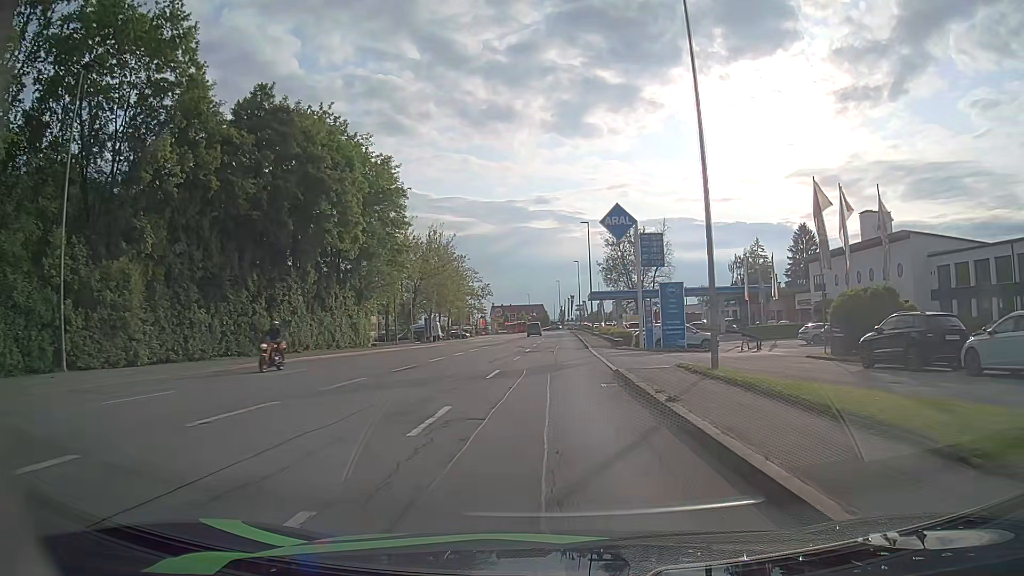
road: tertiary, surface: asphalt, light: Day
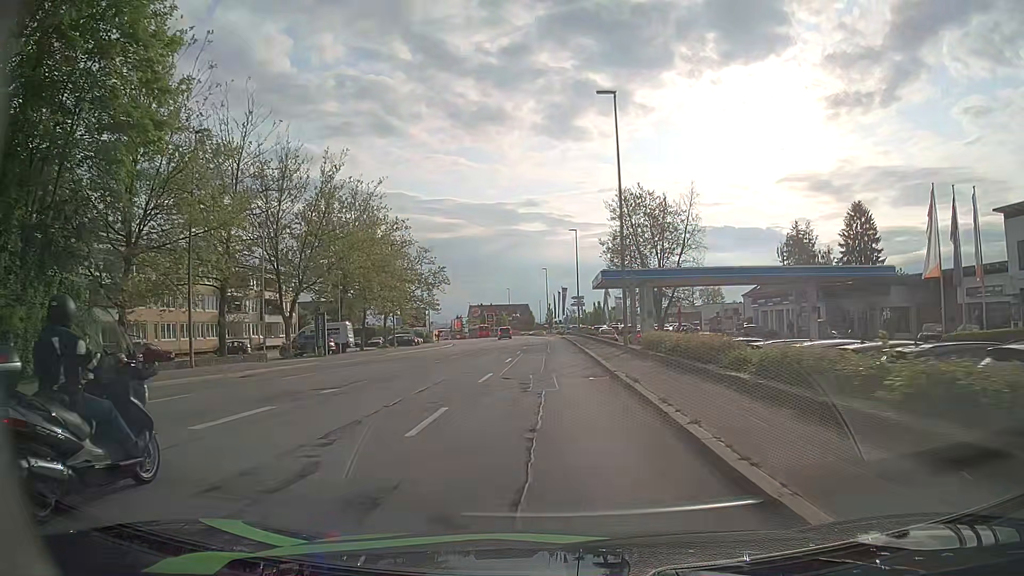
(+0.7, +35.4) m; +2°
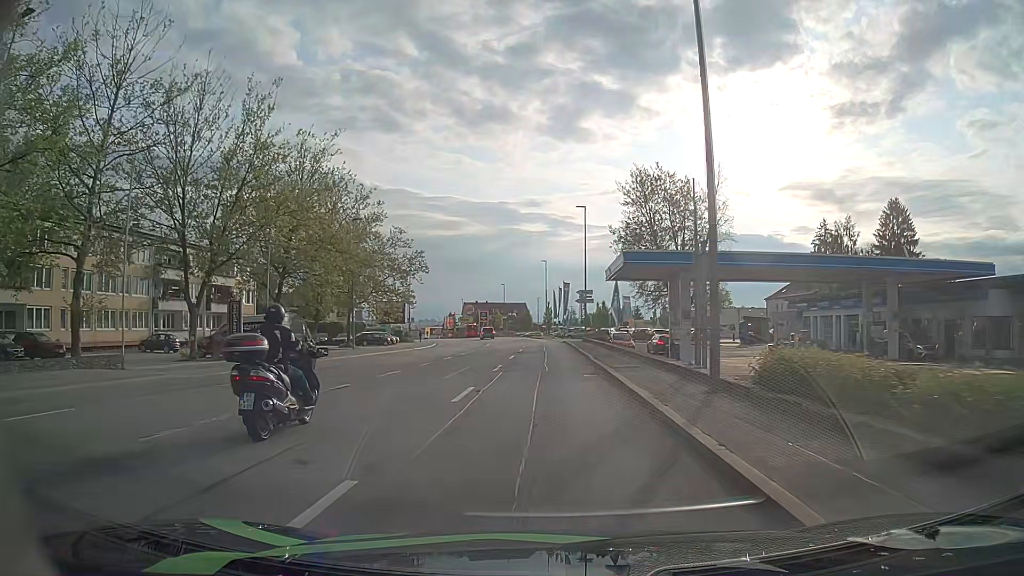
(0.0, +13.8) m; 0°
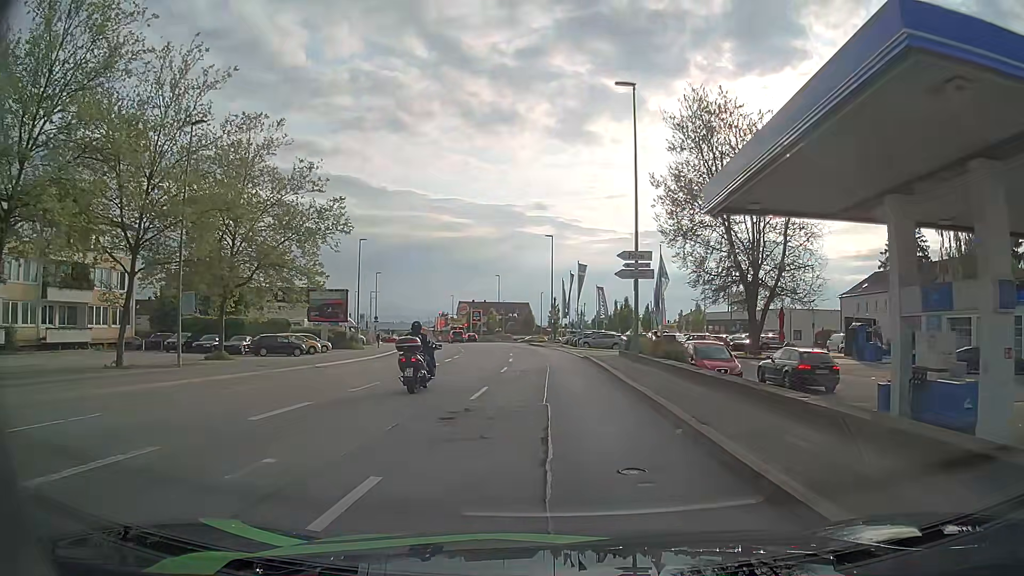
(-0.2, +27.2) m; -1°
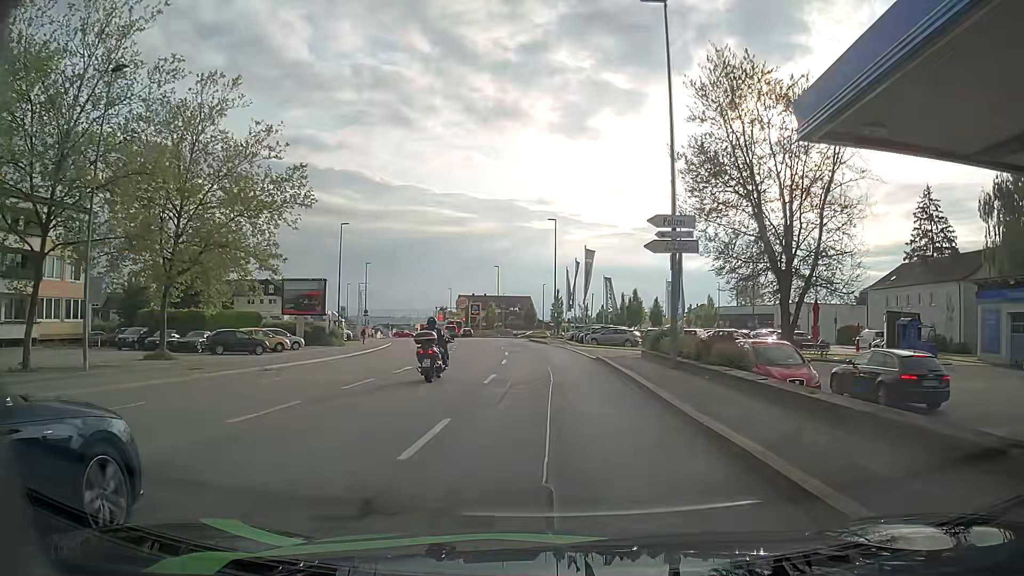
(0.0, +6.8) m; 0°
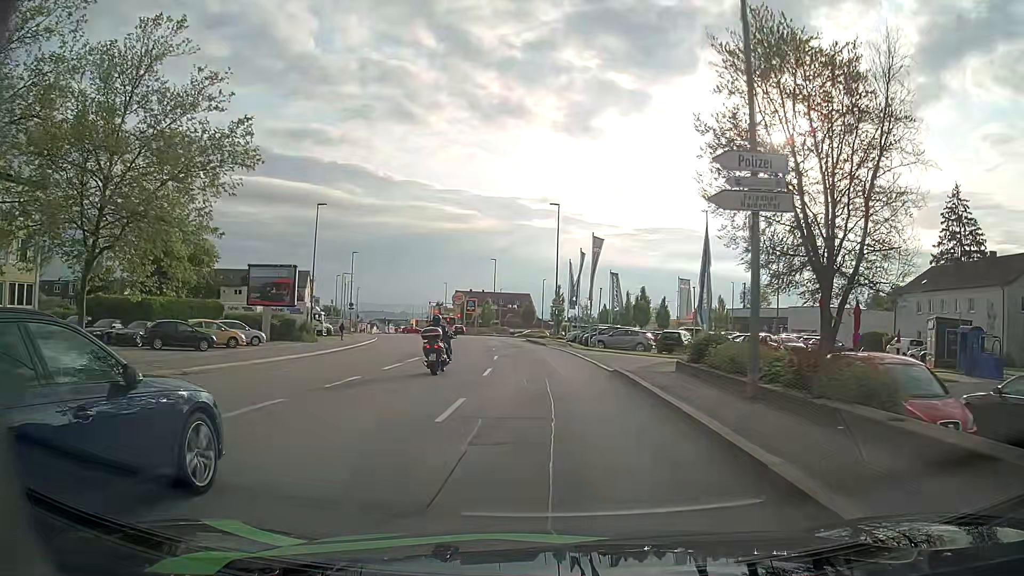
(0.0, +6.7) m; 0°
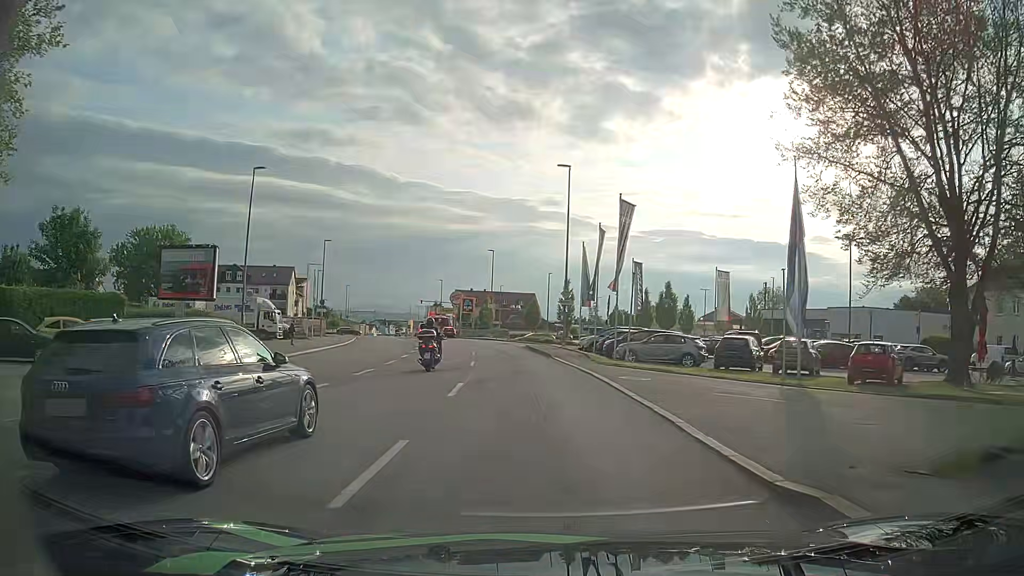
(-0.1, +12.9) m; 0°
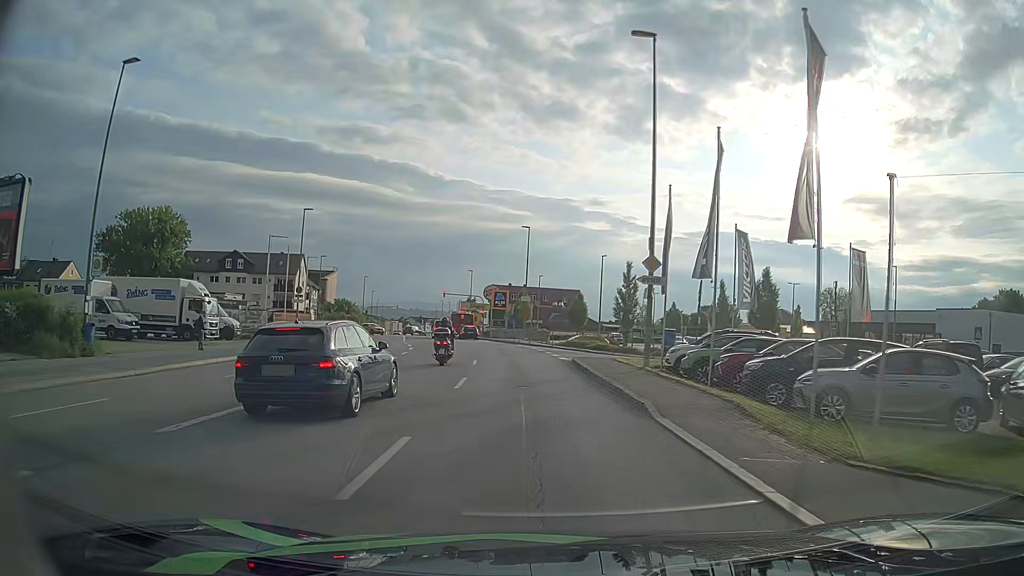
(-0.7, +18.0) m; -4°
(0, +10) (-1, +20) (-2, +30) (-3, +40) (-4, +50) (-6, +60) (-8, +69) (-10, +79) (-12, +89) (-14, +99) m
